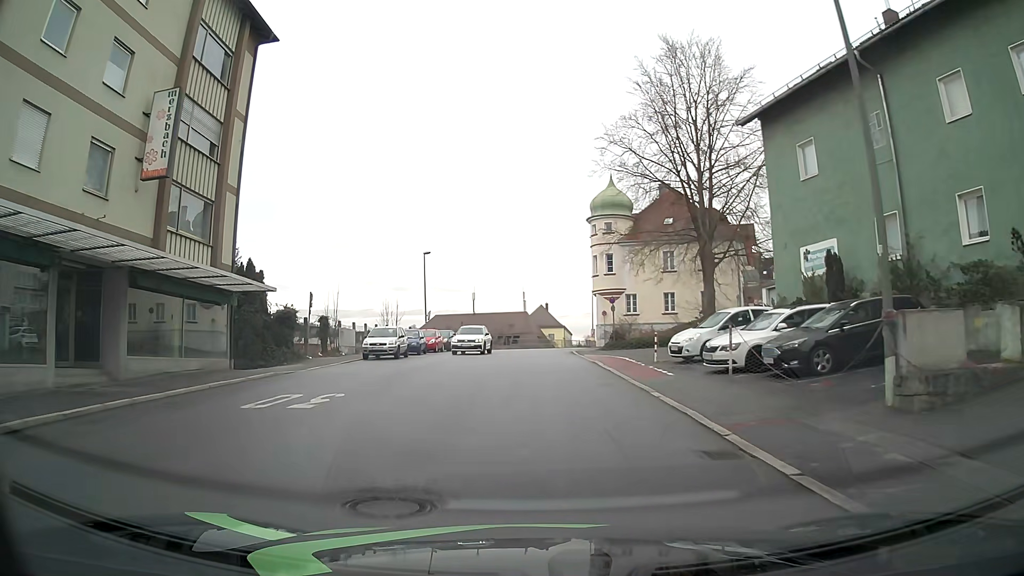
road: tertiary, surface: asphalt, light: Day
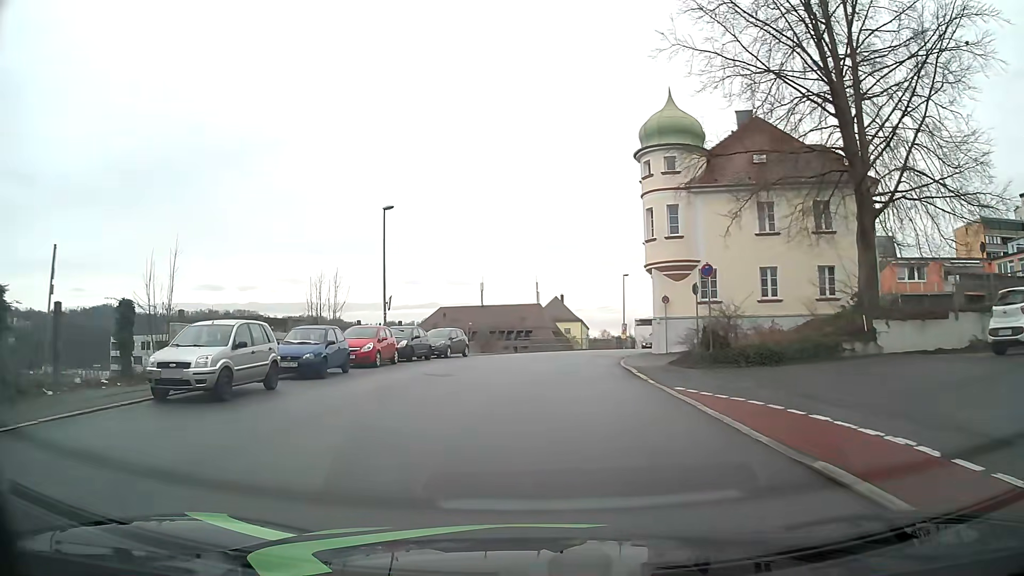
(-0.4, +19.2) m; -2°
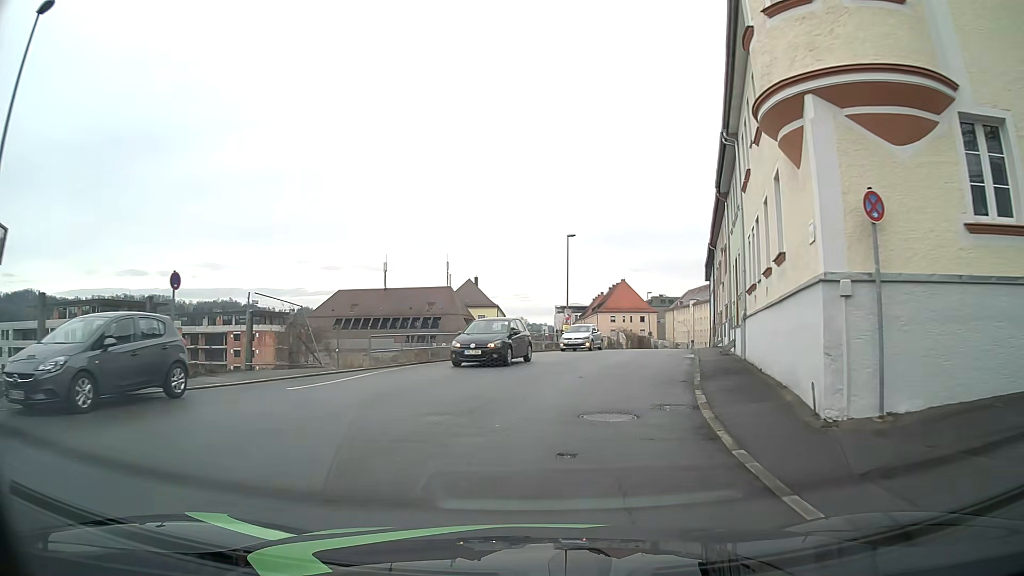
(+1.0, +24.3) m; +7°
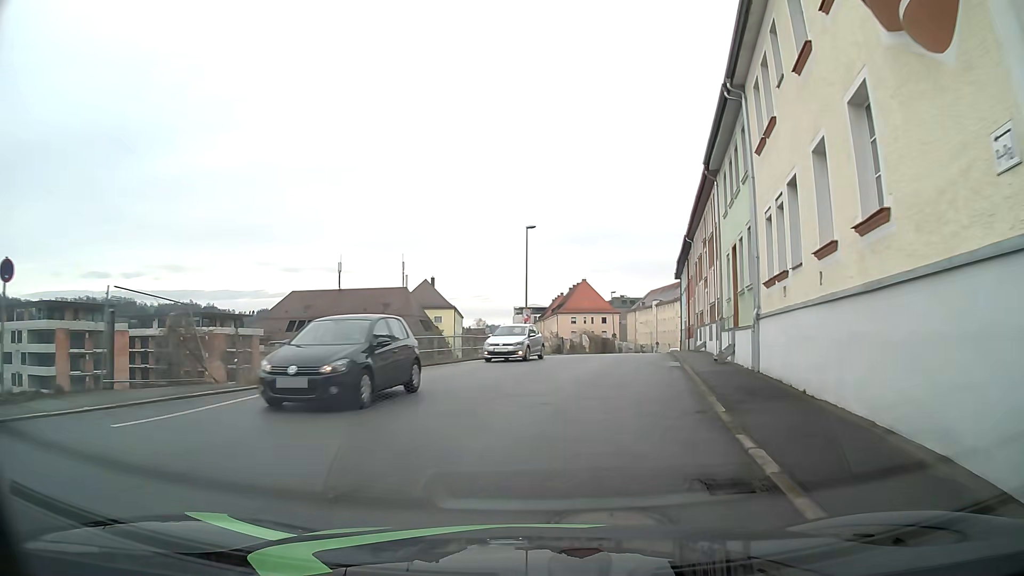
(+0.2, +4.9) m; +4°
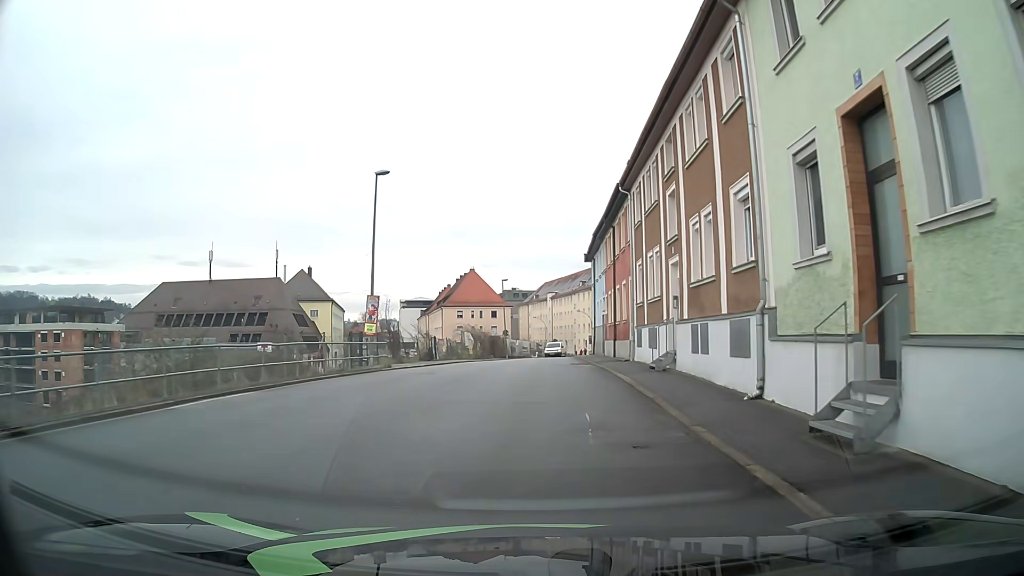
(+1.4, +14.5) m; +10°
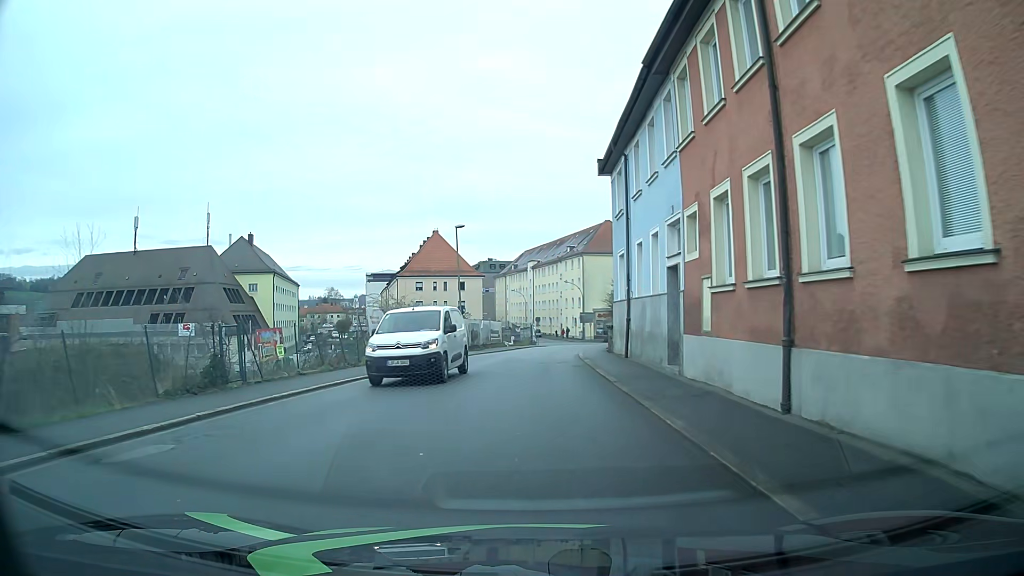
(+0.3, +24.7) m; +1°
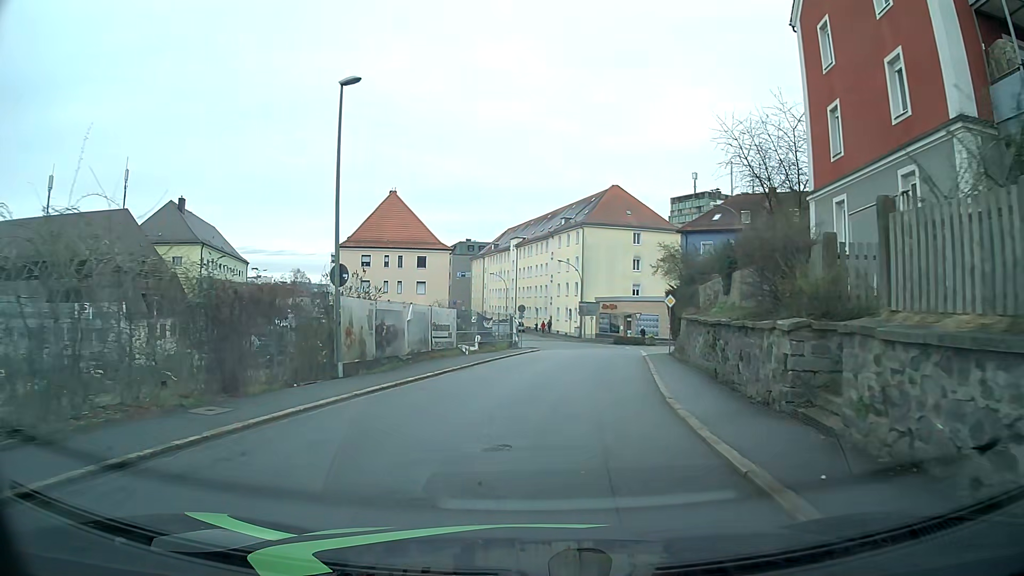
(+0.2, +25.1) m; +2°
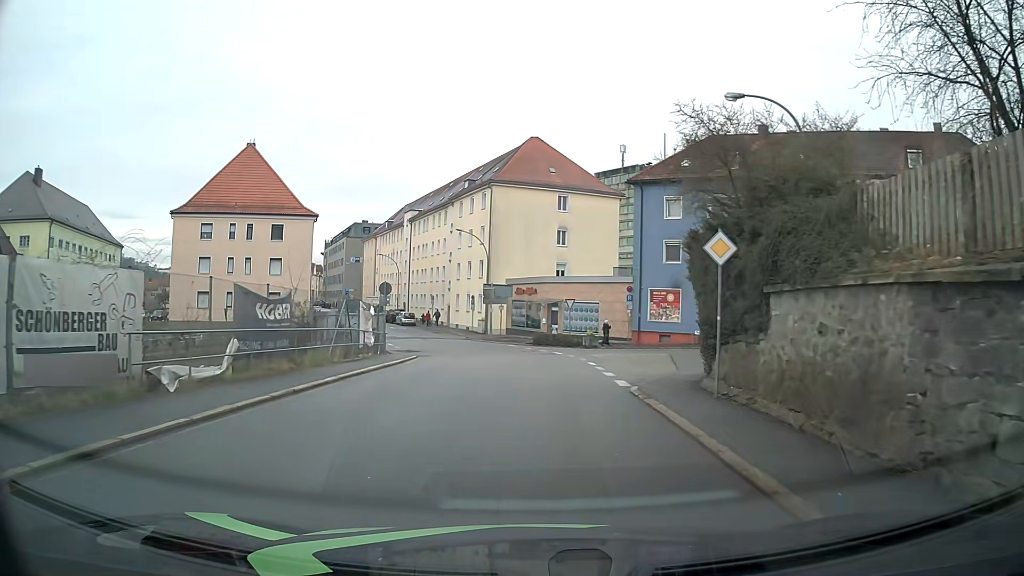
(+1.3, +19.9) m; +7°
(0, +10) (0, +20) (0, +30) (-2, +40) (-5, +49) (-9, +58) (-13, +68) (-17, +77) (-21, +86) (-25, +95) m
